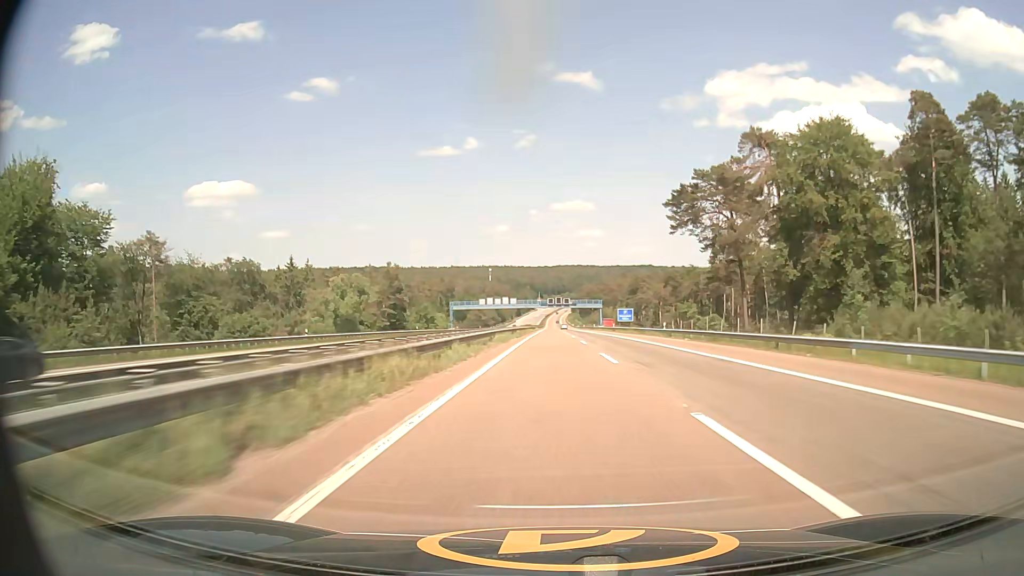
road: motorway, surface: asphalt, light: Day
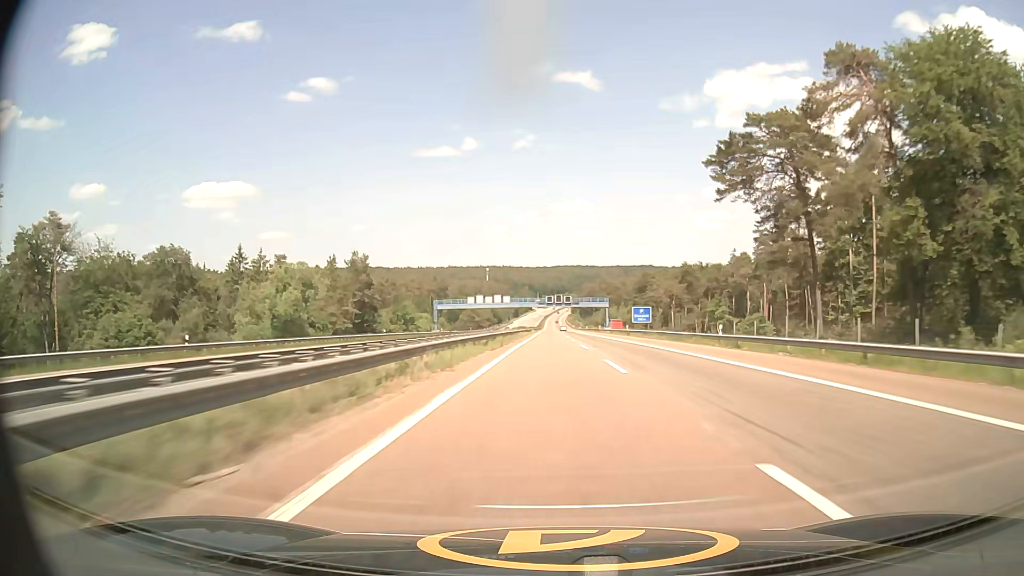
(0.0, +21.3) m; 0°
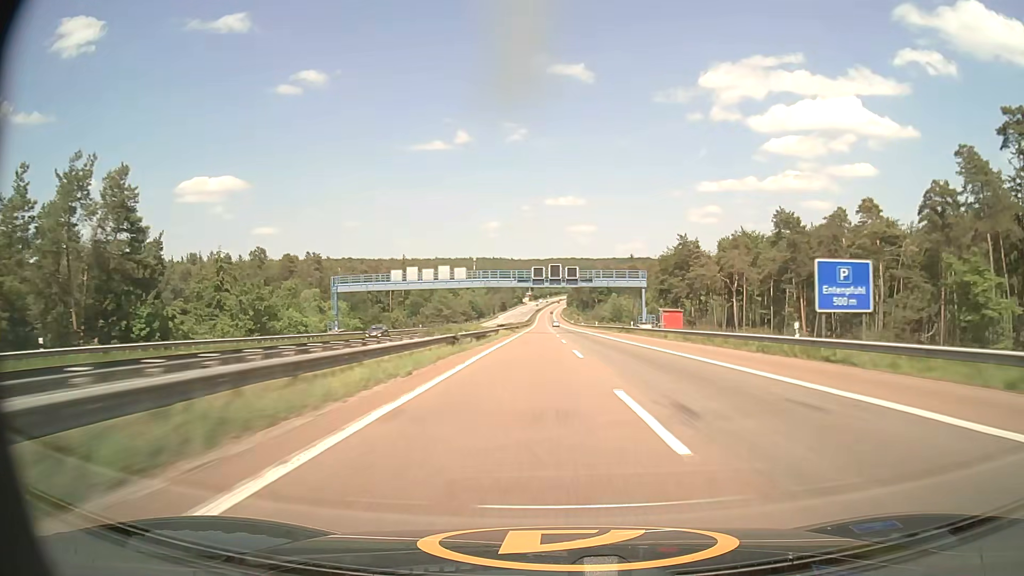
(+0.2, +65.0) m; 0°
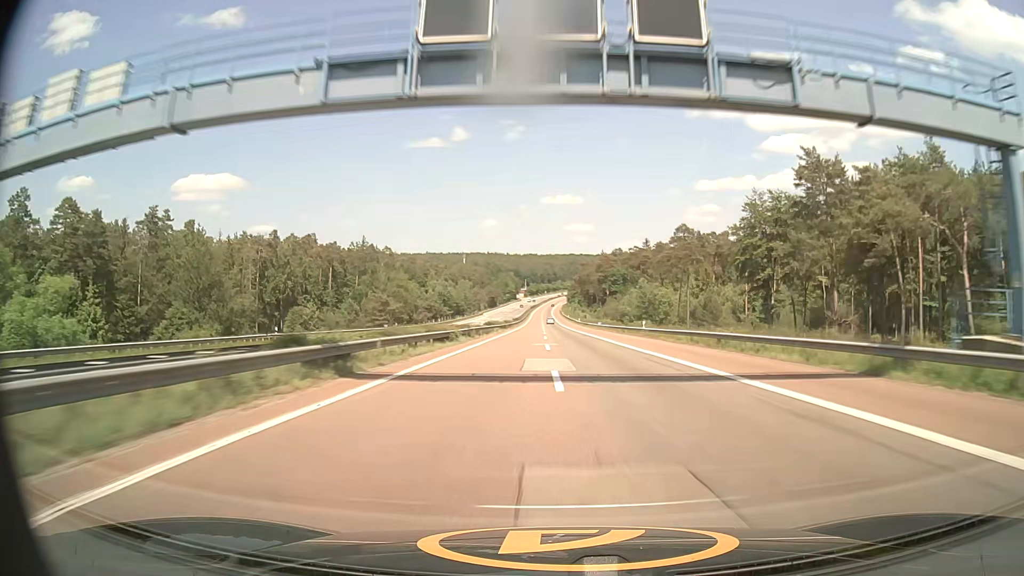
(+0.3, +65.9) m; 0°
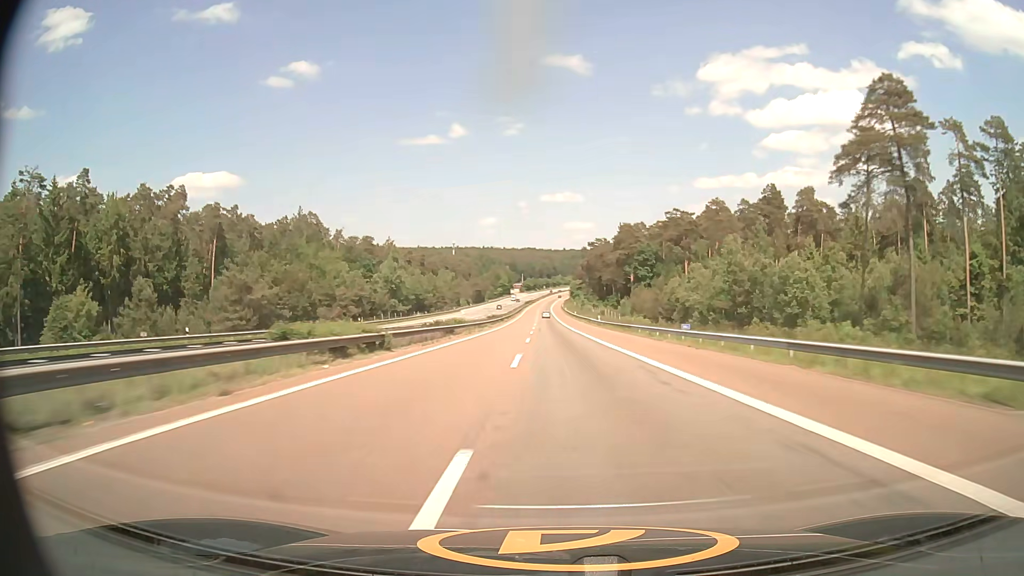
(+0.1, +66.1) m; 0°
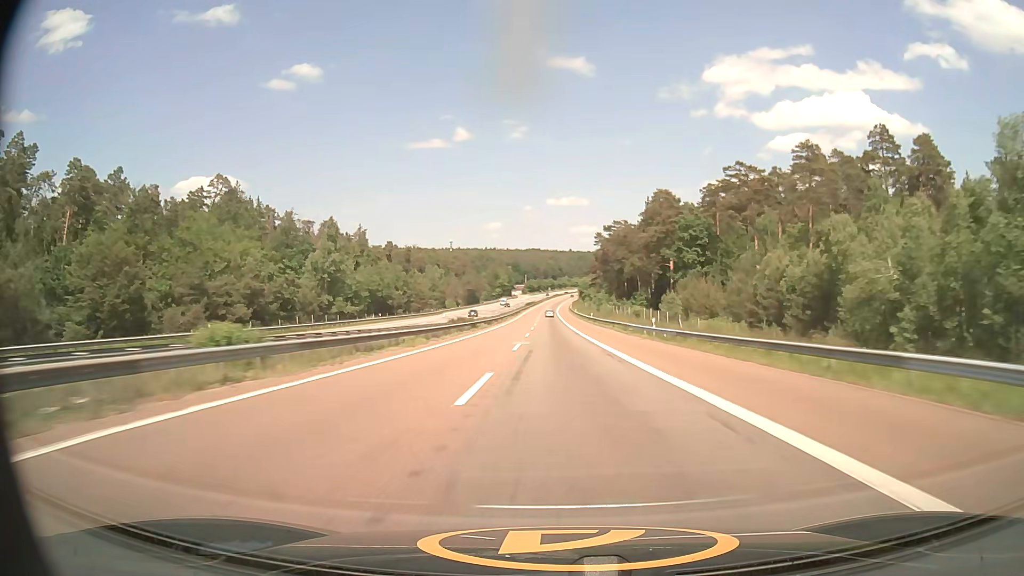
(-0.1, +43.9) m; 0°
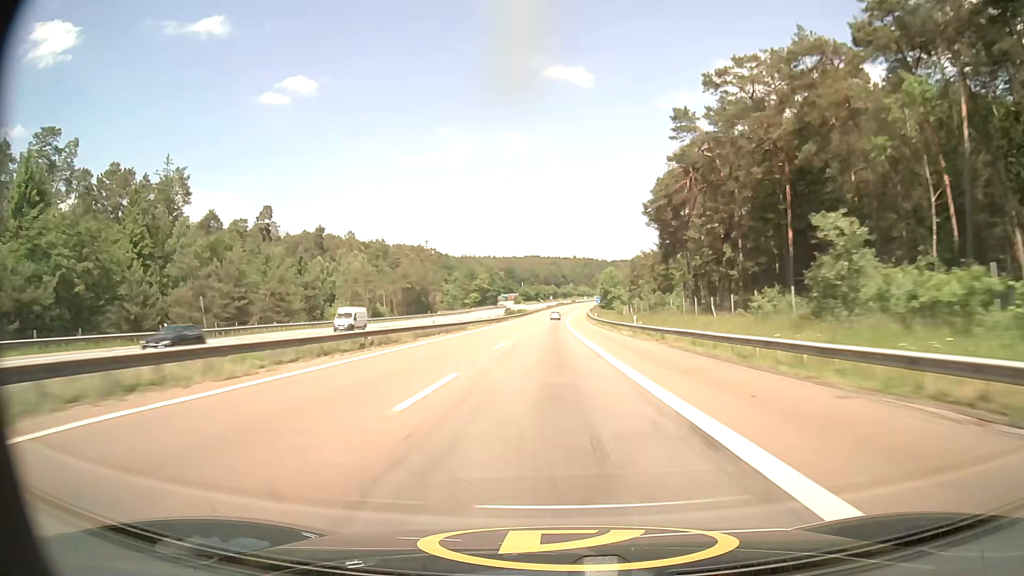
(-0.1, +109.0) m; 0°
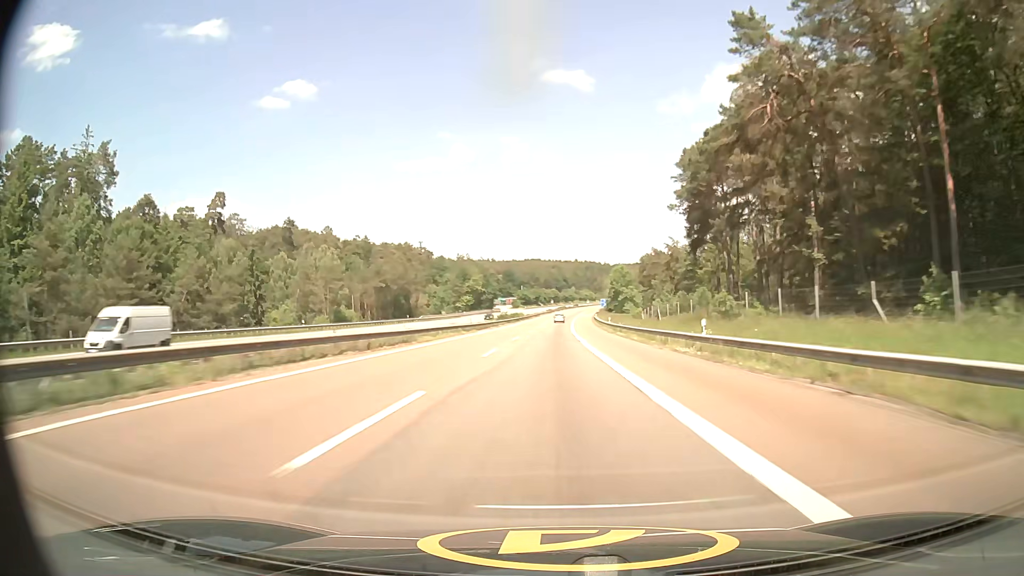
(-0.1, +21.9) m; 0°
(0, +10) (0, +20) (0, +30) (0, +40) (0, +50) (0, +60) (0, +70) (+1, +80) (+1, +90) (+1, +100) m
